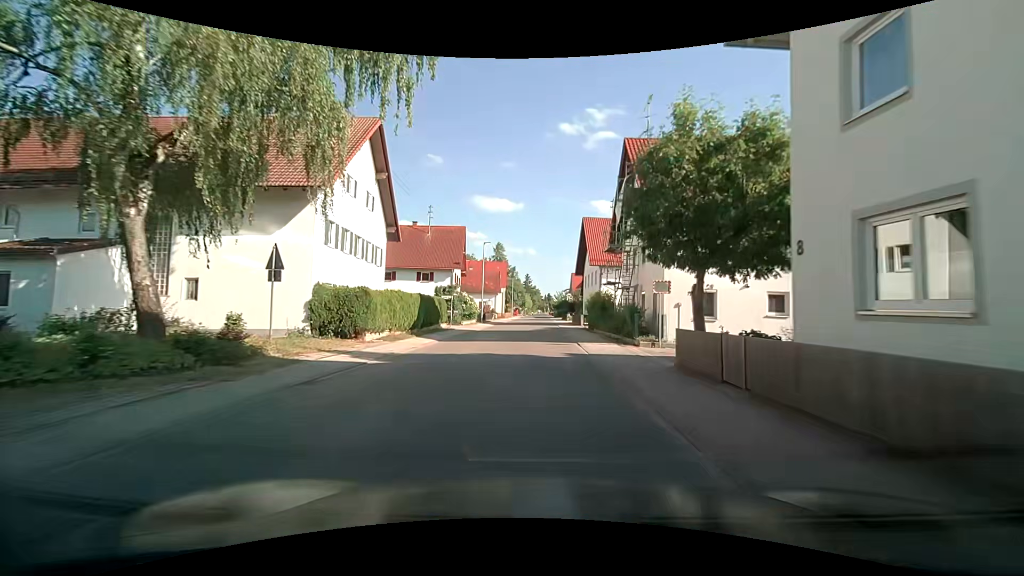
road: tertiary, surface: asphalt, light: Day
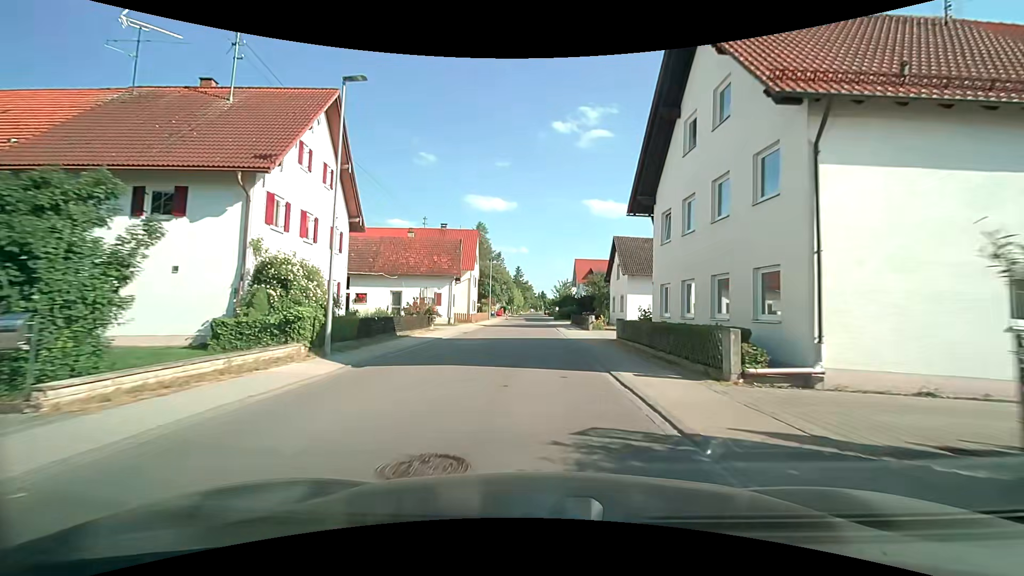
(+0.2, +36.1) m; 0°
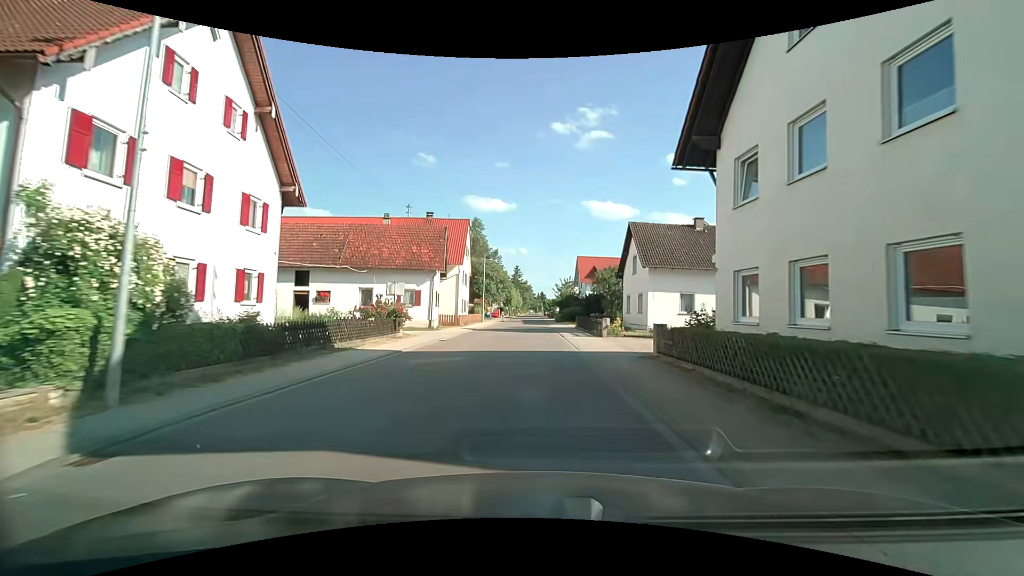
(+0.1, +7.3) m; +1°
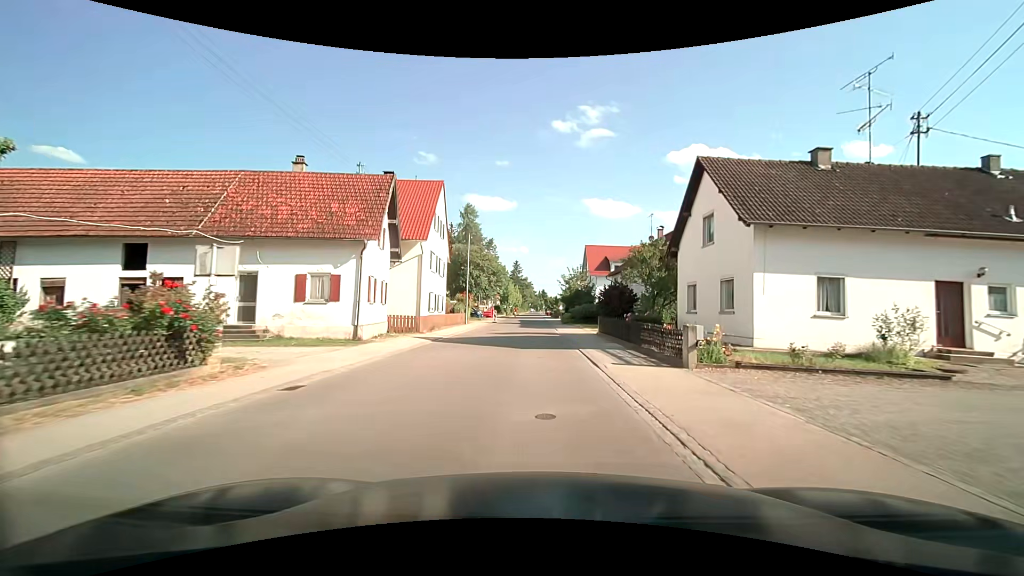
(-0.1, +14.5) m; 0°
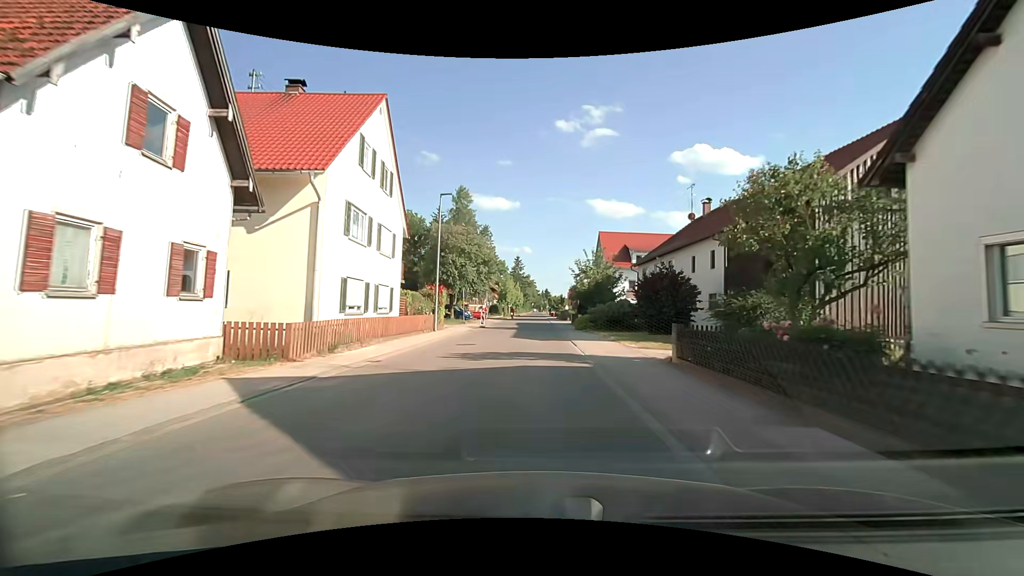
(0.0, +14.5) m; 0°
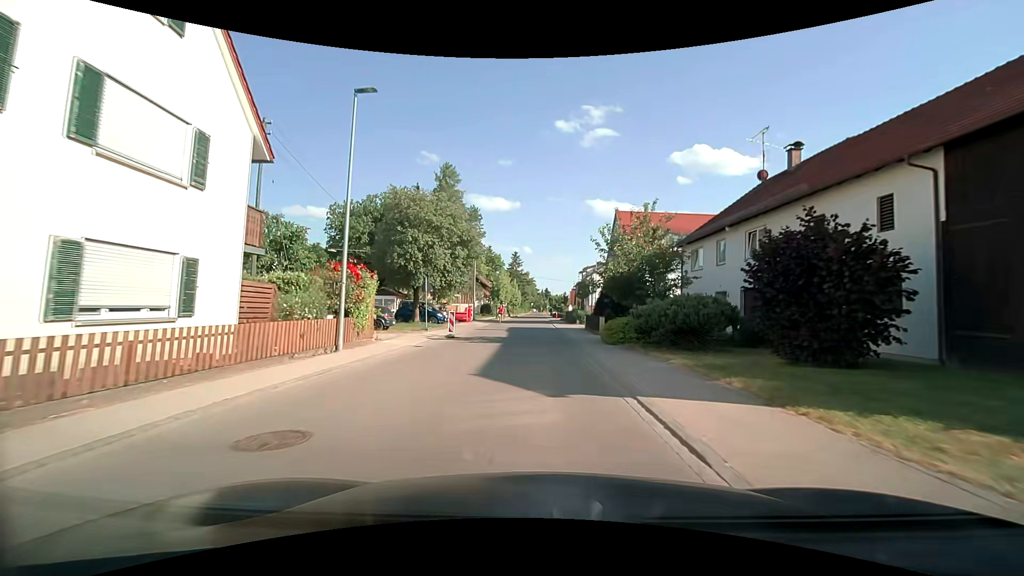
(0.0, +14.4) m; 0°
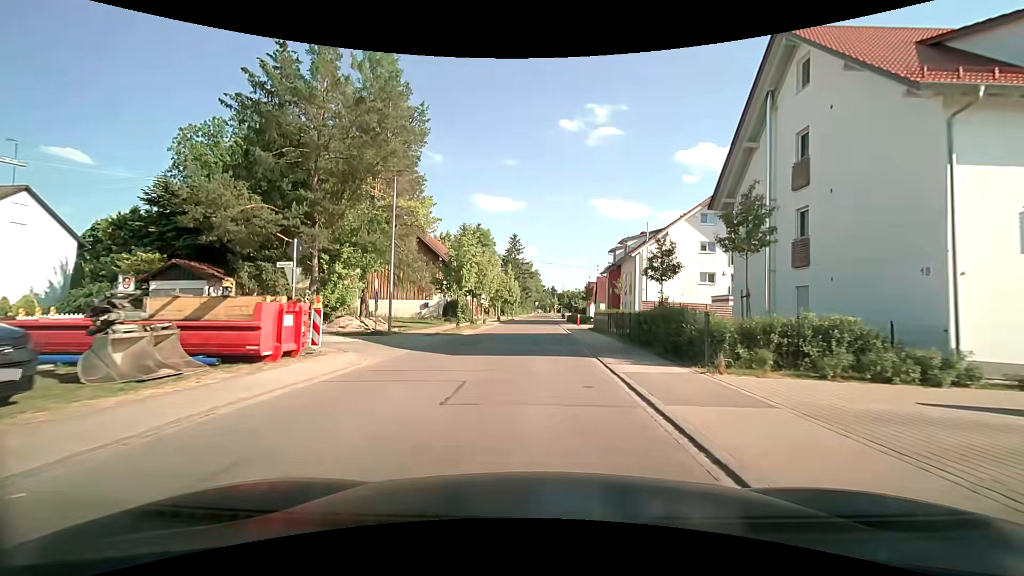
(0.0, +35.5) m; -1°
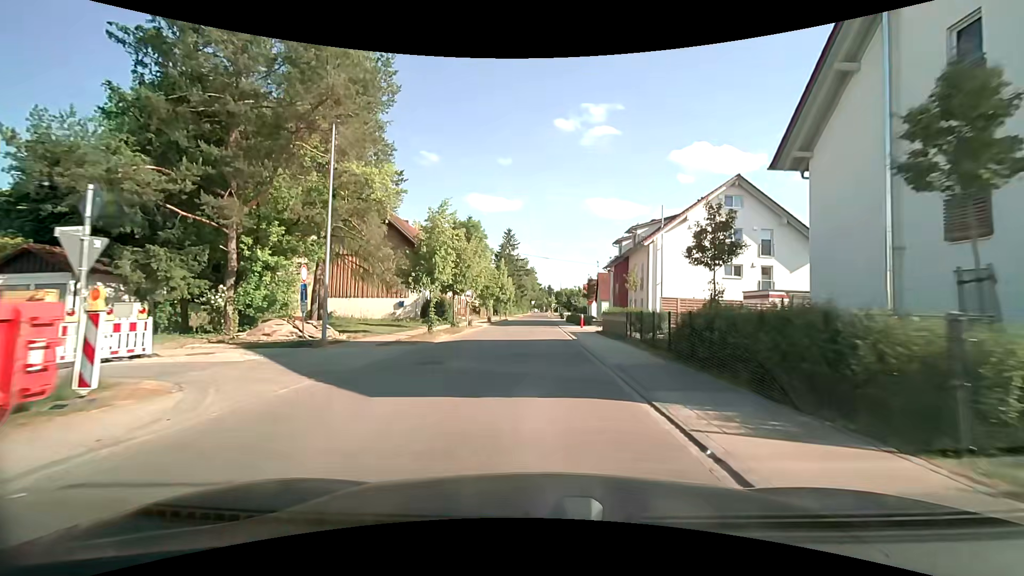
(0.0, +7.1) m; +1°
(0, +10) (0, +20) (0, +30) (0, +40) (0, +50) (0, +60) (0, +70) (-1, +80) (-1, +90) (-1, +100) m
